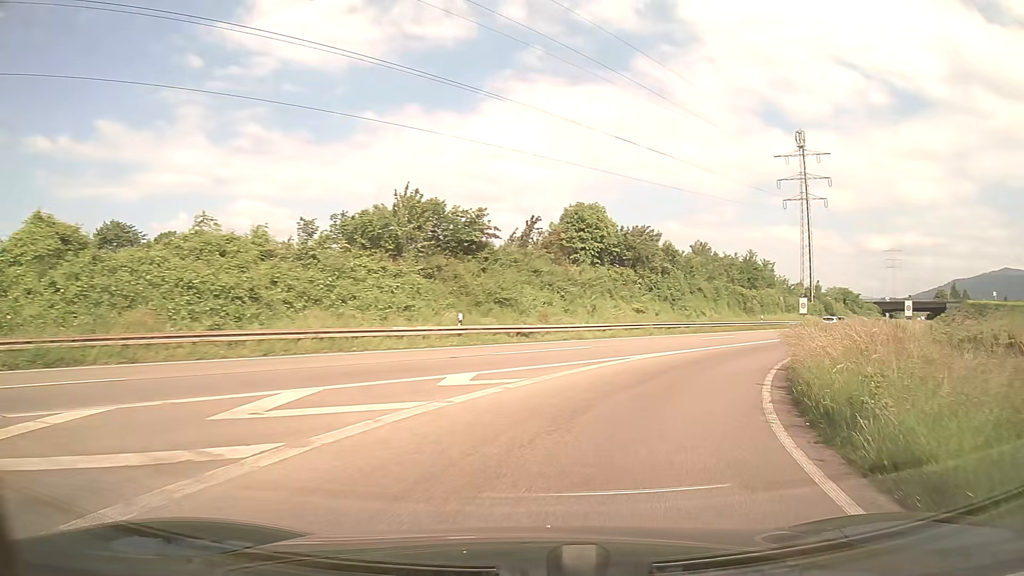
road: trunk_link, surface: asphalt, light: Day
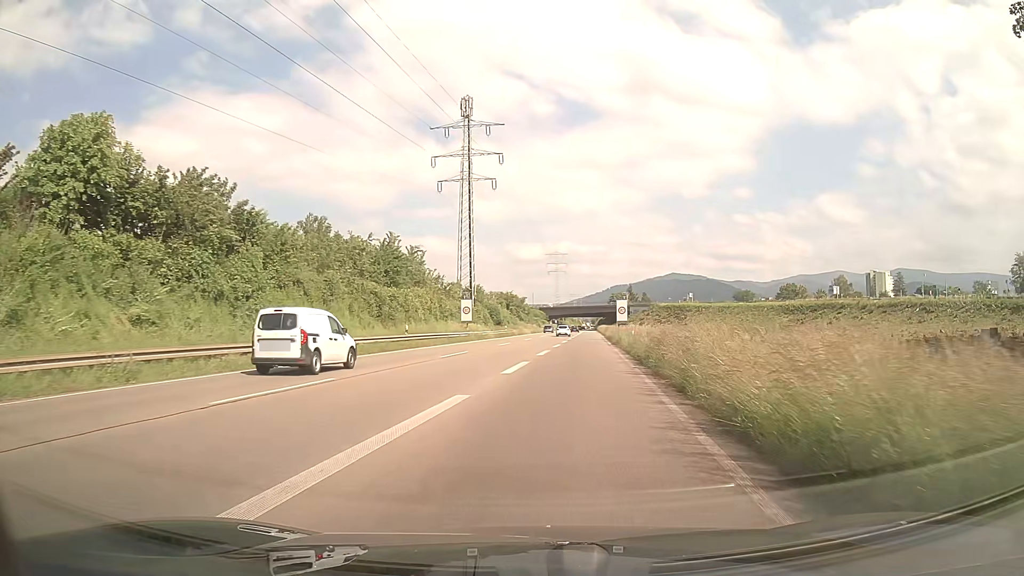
(+8.2, +25.1) m; +30°
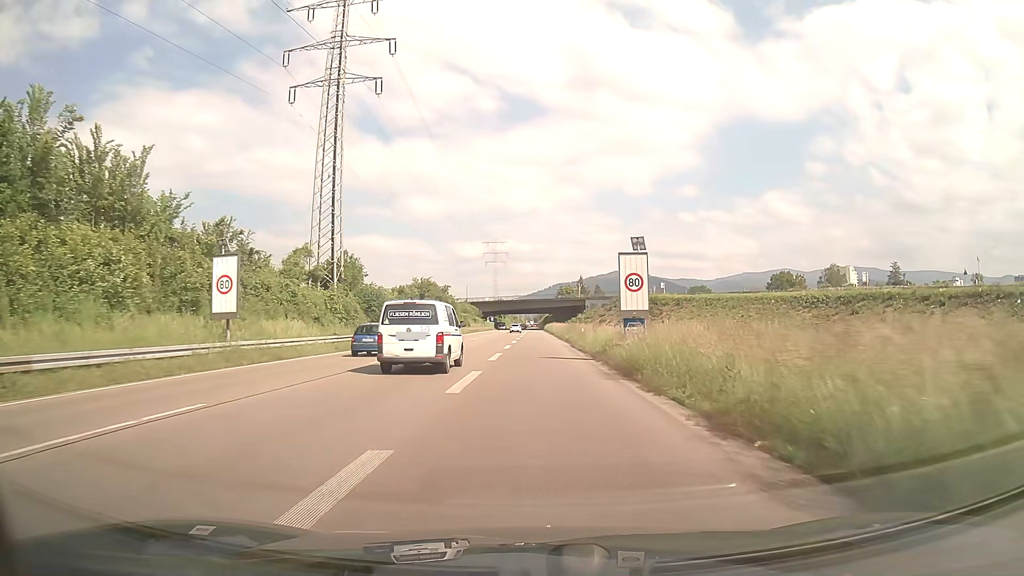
(+2.9, +42.1) m; +5°
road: trunk
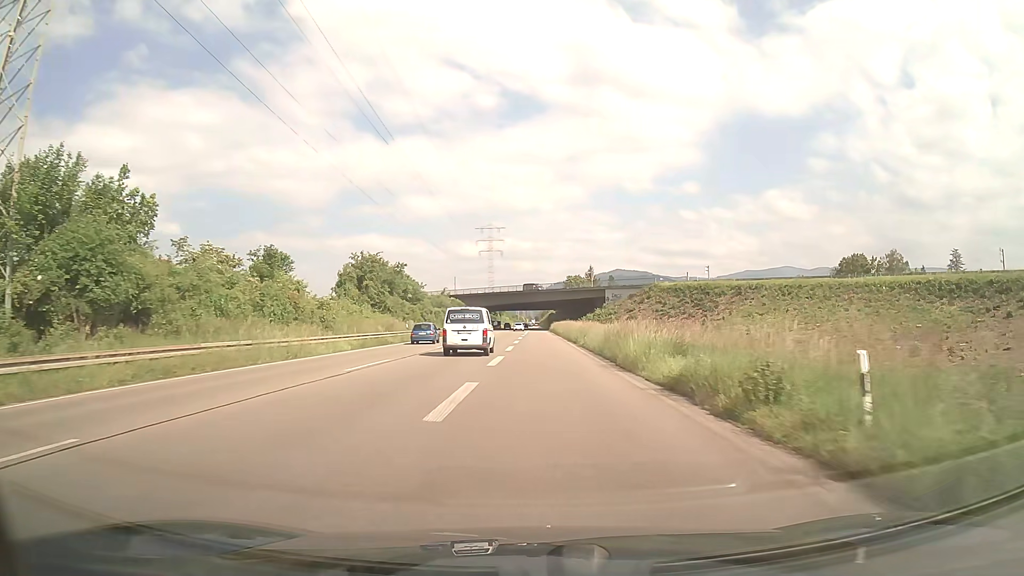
(0.0, +40.5) m; 0°
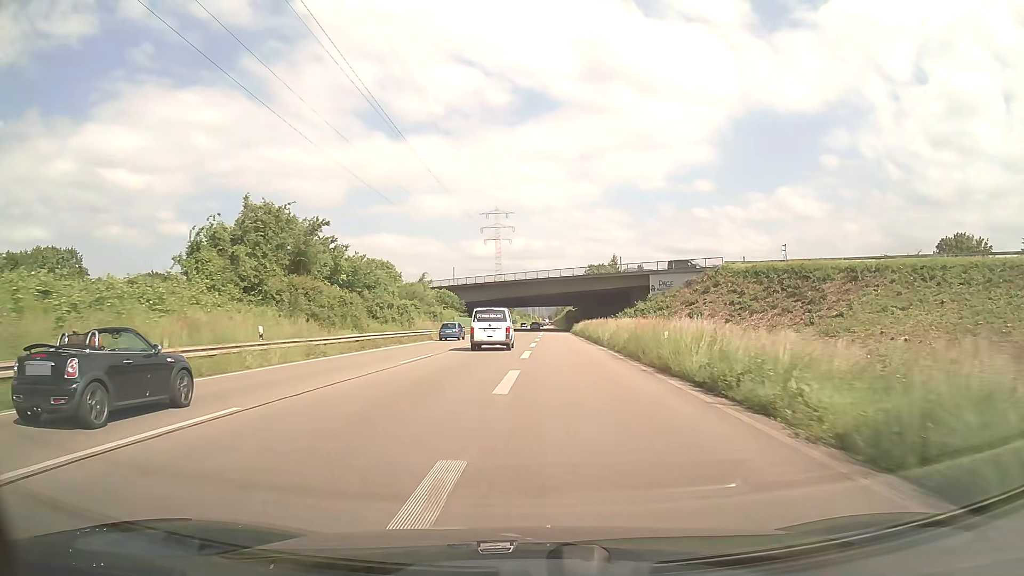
(-0.3, +32.9) m; -1°
(0, +10) (0, +20) (0, +30) (0, +40) (-1, +50) (-1, +60) (-1, +70) (-1, +80) (-1, +90) (-1, +100) m
